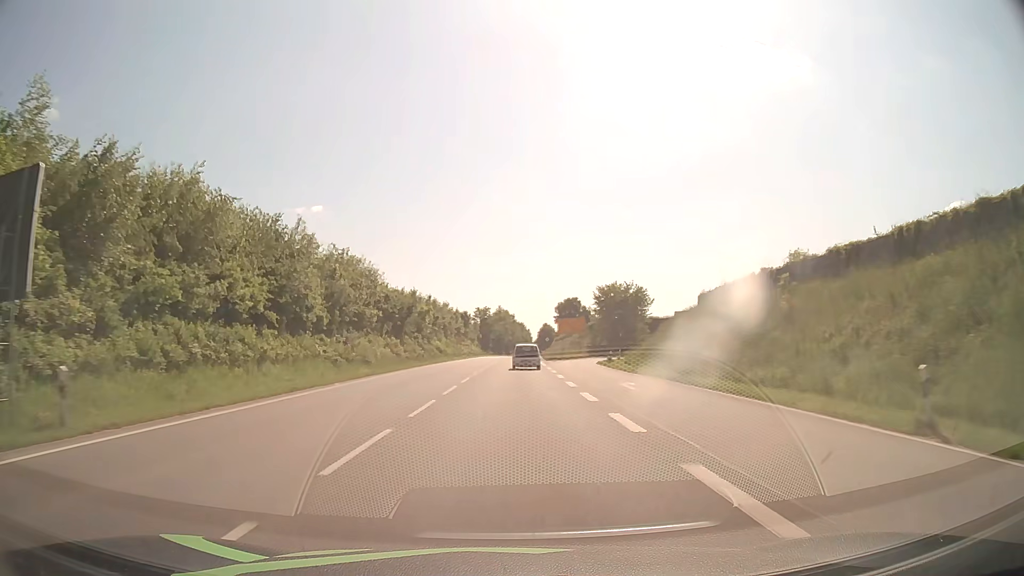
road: primary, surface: asphalt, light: Day
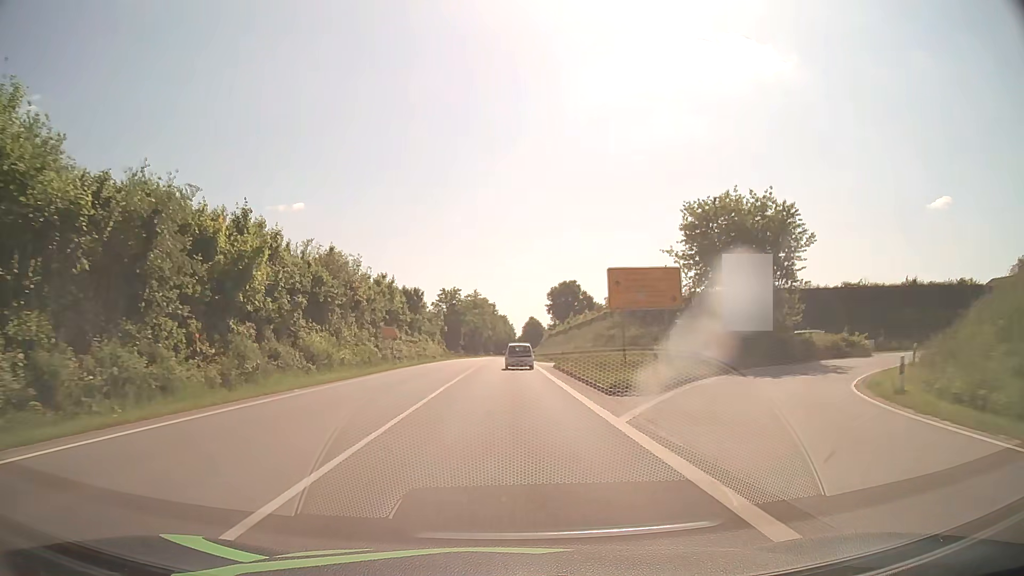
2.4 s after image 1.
(+0.7, +48.8) m; +2°
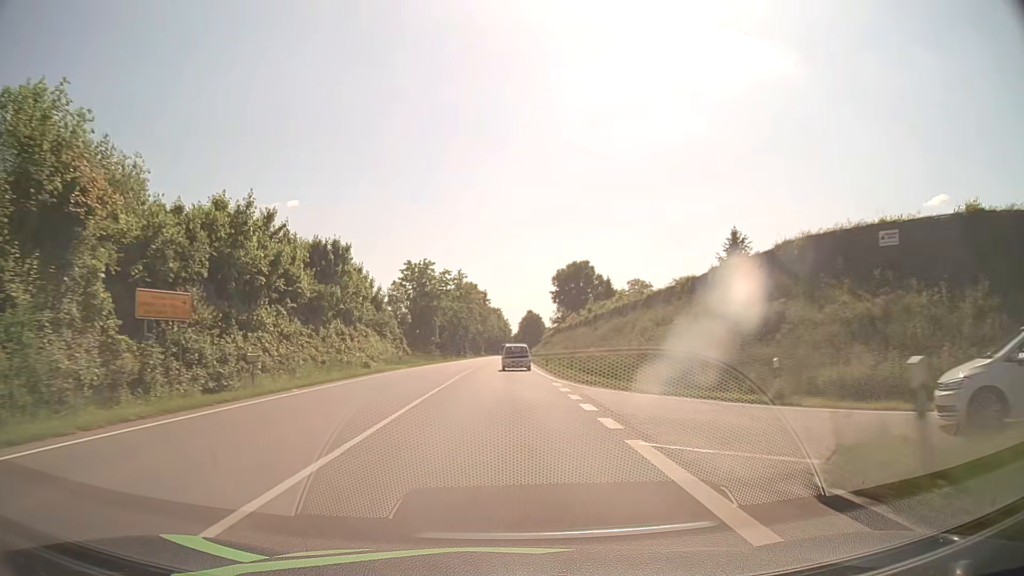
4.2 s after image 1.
(+0.1, +36.4) m; 0°
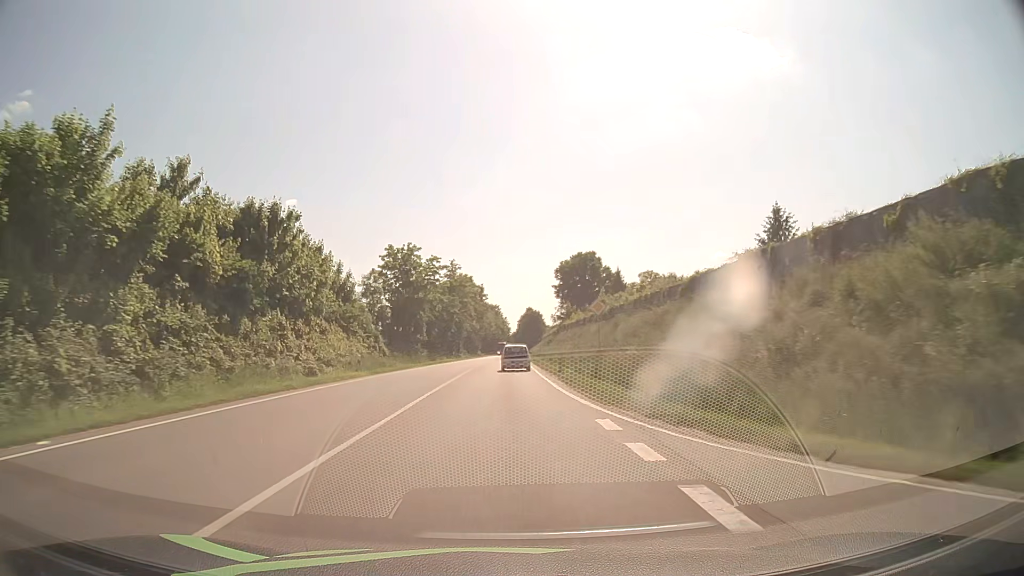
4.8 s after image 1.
(0.0, +12.1) m; 0°
(0, +10) (0, +20) (0, +30) (0, +40) (0, +50) (0, +60) (0, +70) (0, +80) (+1, +90) (+1, +100) m
